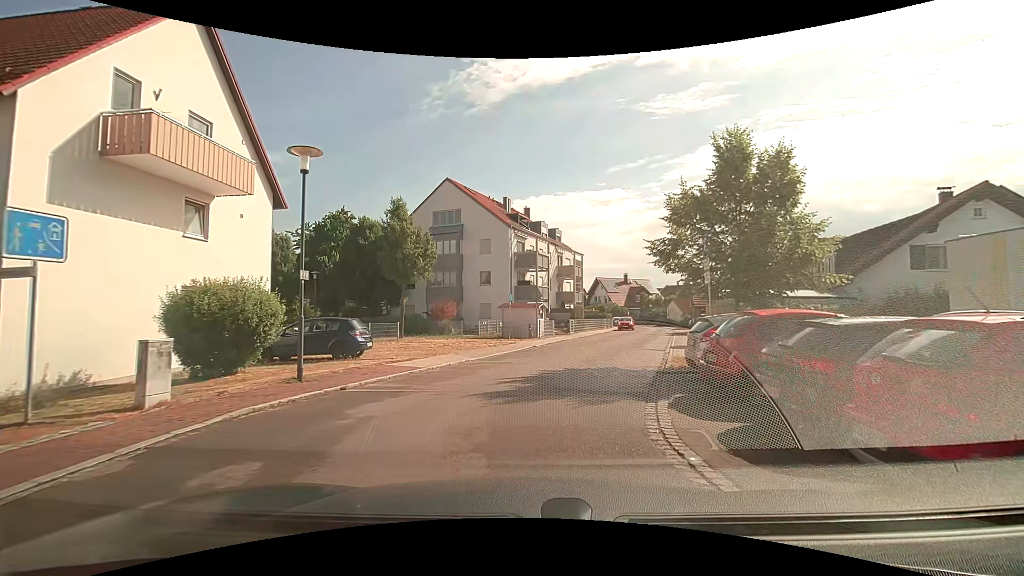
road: residential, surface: asphalt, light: Day
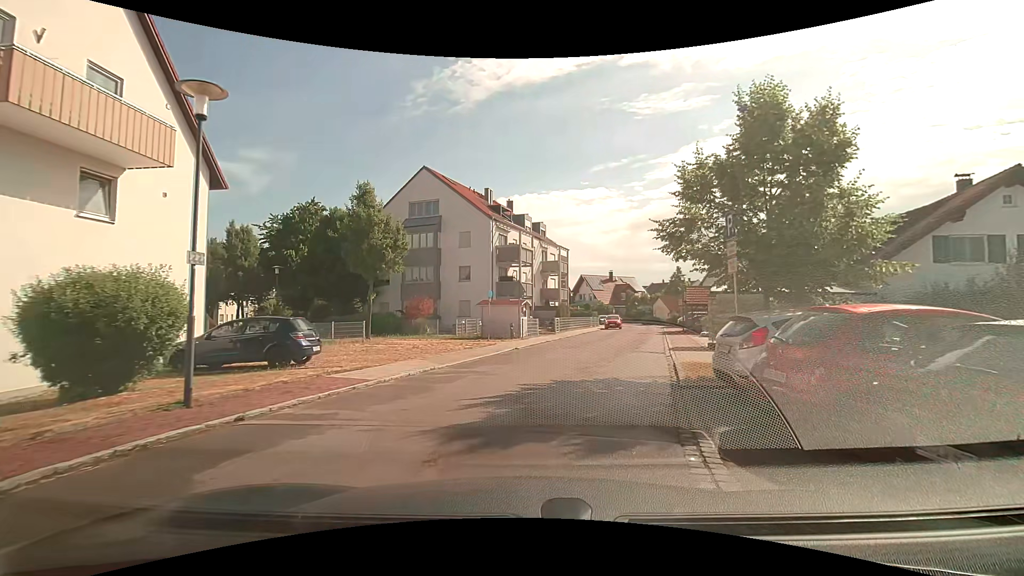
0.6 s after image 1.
(0.0, +2.9) m; +1°
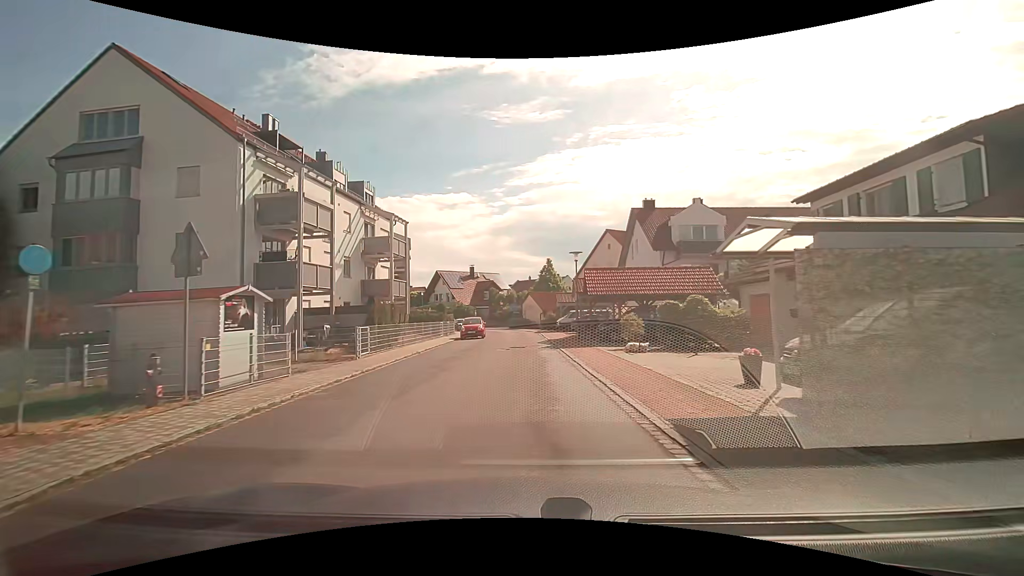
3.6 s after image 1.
(+2.7, +17.4) m; +15°
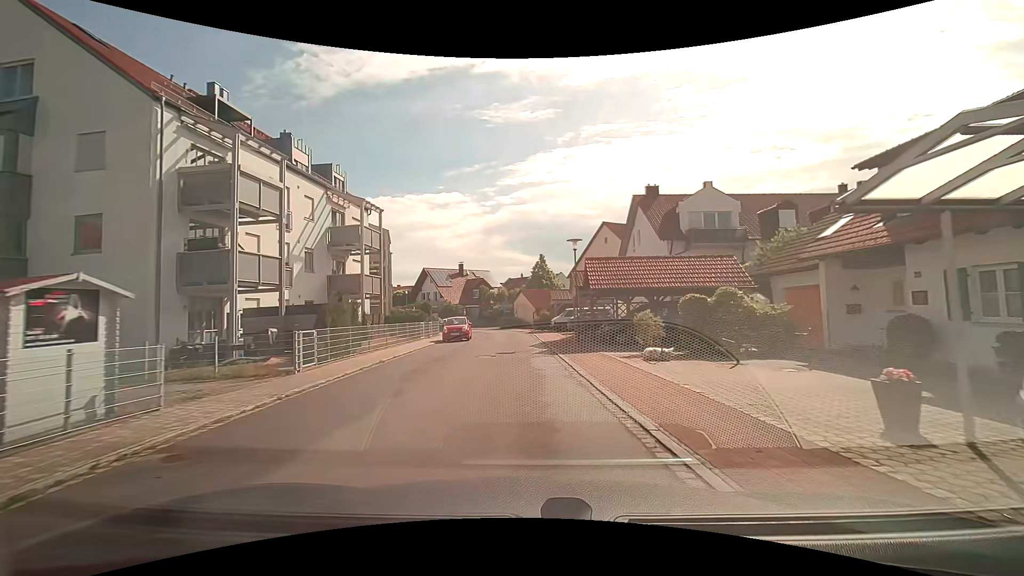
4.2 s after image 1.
(+0.1, +4.1) m; +2°
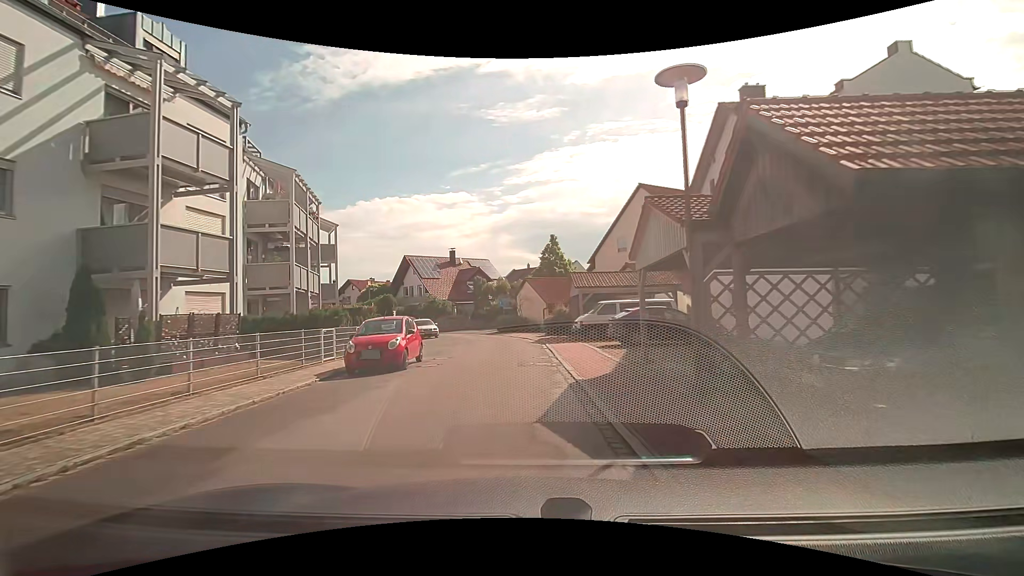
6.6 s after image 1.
(+0.1, +16.2) m; 0°
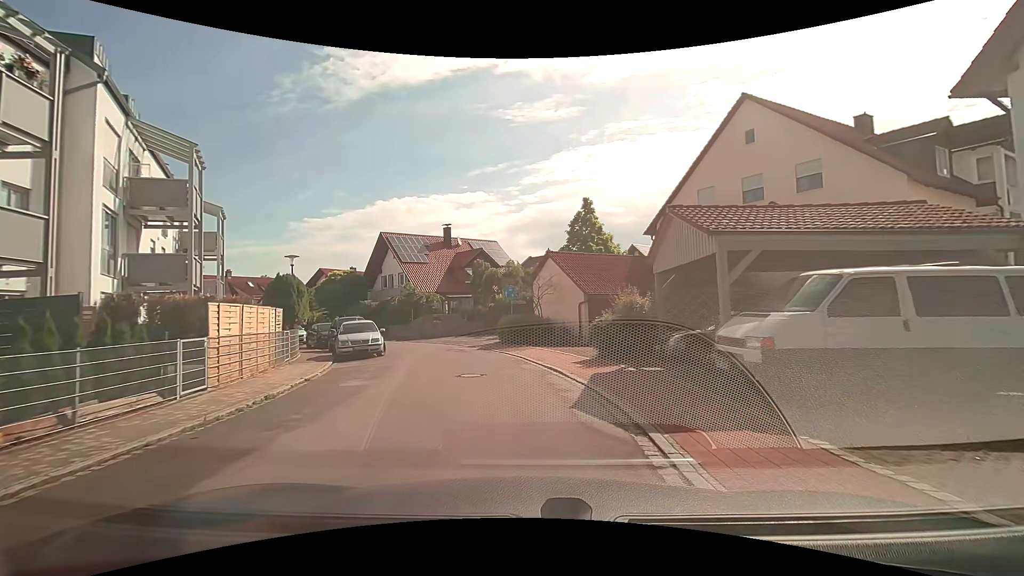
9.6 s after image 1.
(-0.3, +17.1) m; -2°
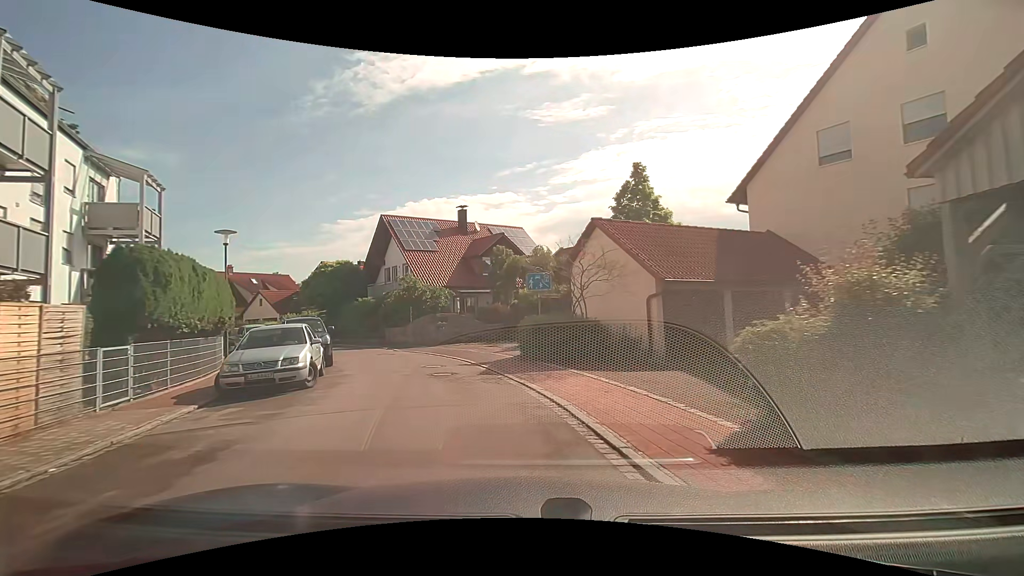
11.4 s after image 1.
(-0.2, +8.5) m; -3°
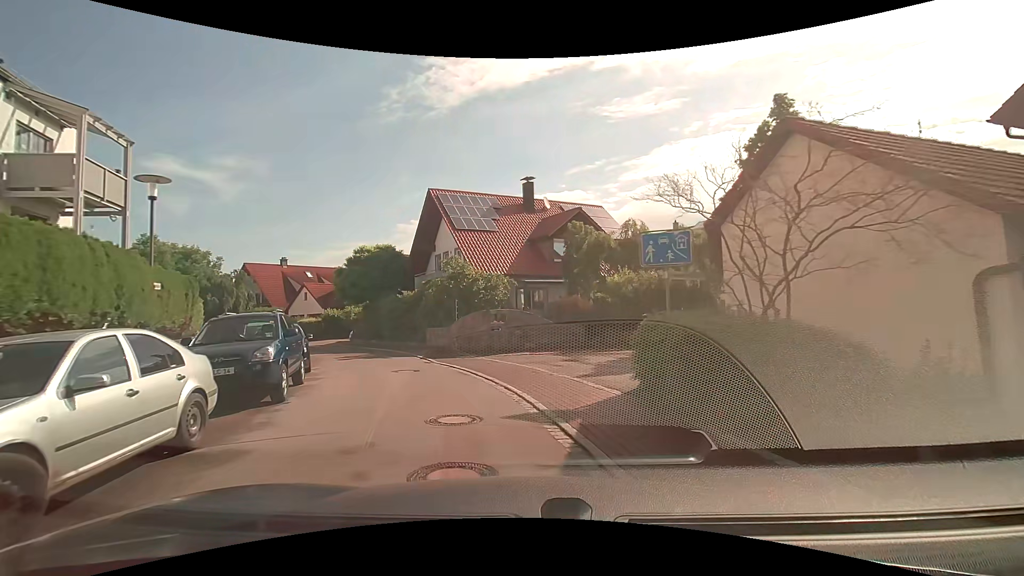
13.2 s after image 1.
(-0.7, +8.0) m; -9°
(-1, +10) (-5, +19) (-10, +28) (-17, +35) (-25, +41) (-34, +45) (-43, +49) (-52, +53) (-61, +57) (-71, +61) m
